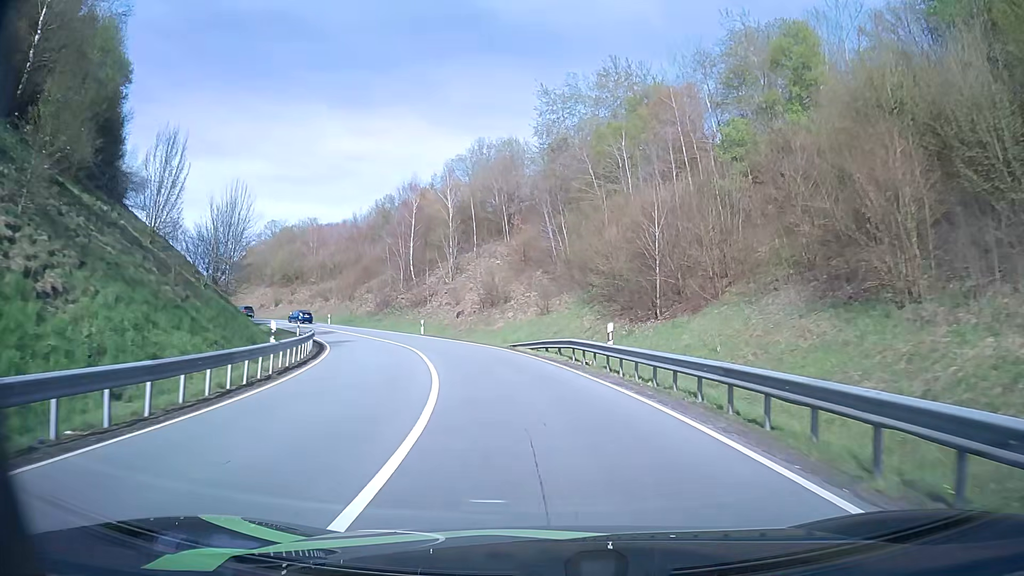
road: primary_link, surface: asphalt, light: Day
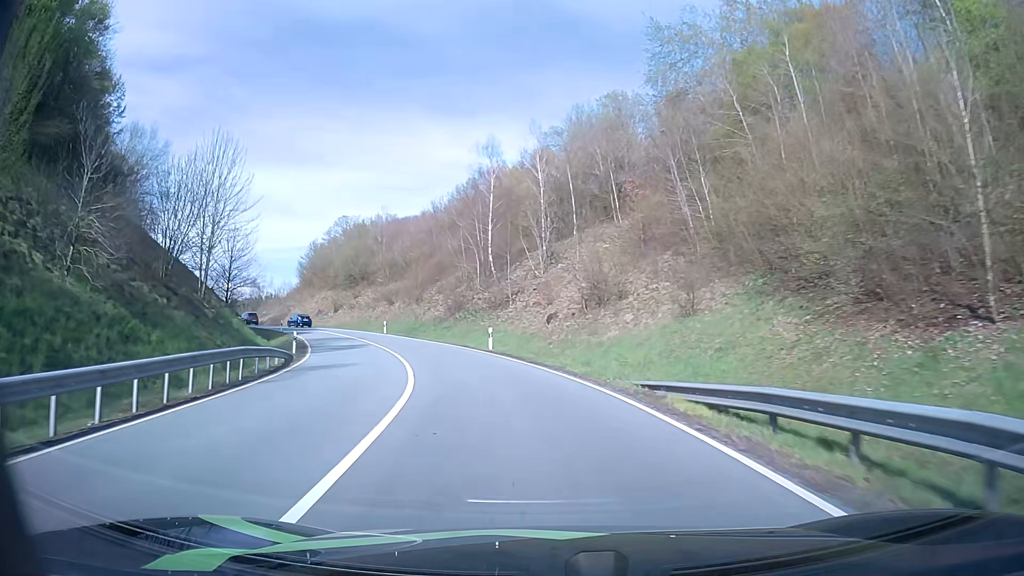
(-1.1, +17.6) m; -9°
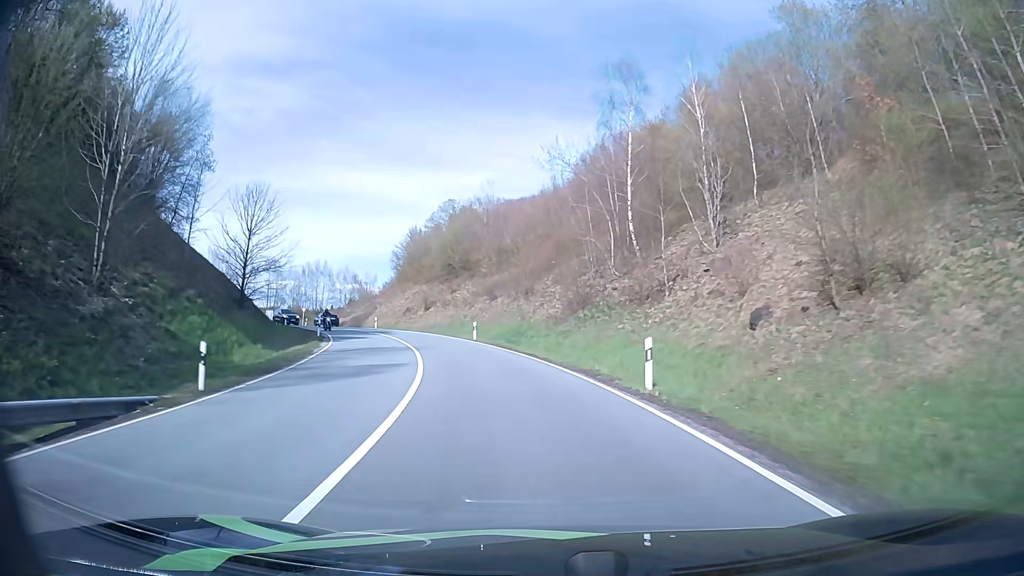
(-1.8, +17.9) m; -11°
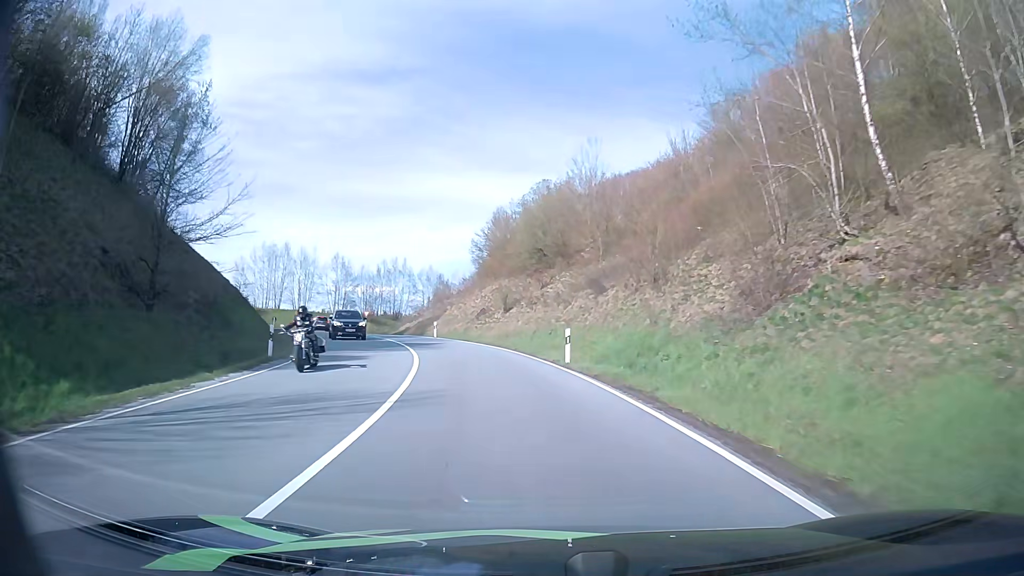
(-1.5, +18.1) m; -9°
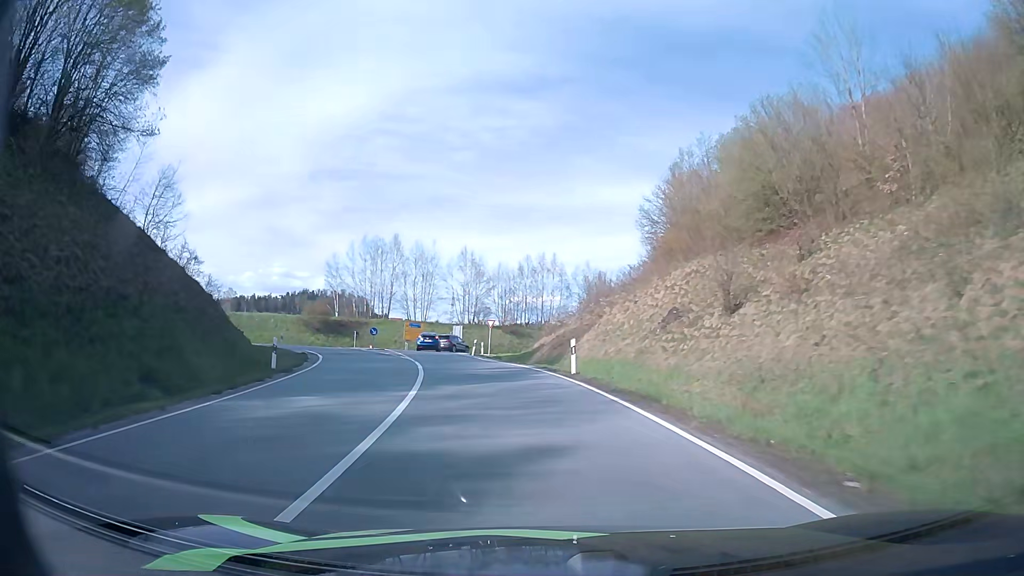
(-3.0, +25.0) m; -14°
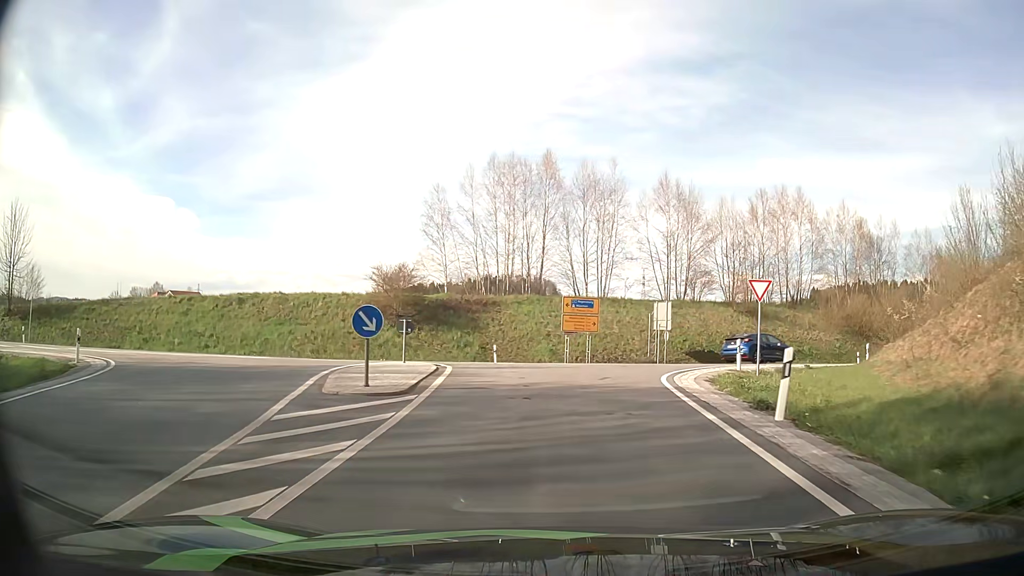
(-5.1, +34.8) m; -17°
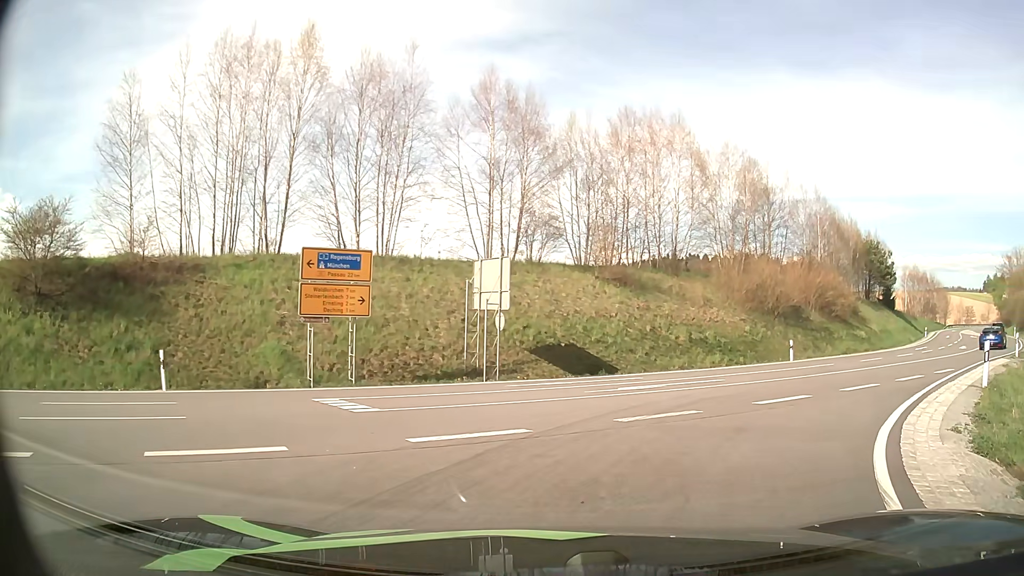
(+1.7, +19.1) m; +18°
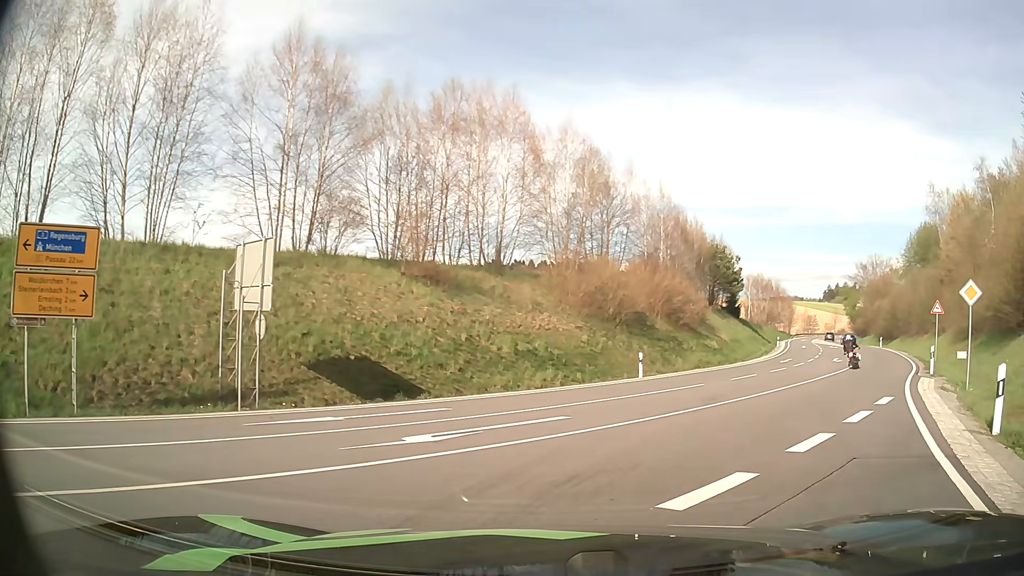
(+0.7, +6.2) m; +14°
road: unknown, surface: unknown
(+2, +10) (+8, +18) (+13, +27) (+18, +35) (+23, +44) (+27, +53) (+32, +62) (+36, +71) (+39, +80) (+43, +90) m
